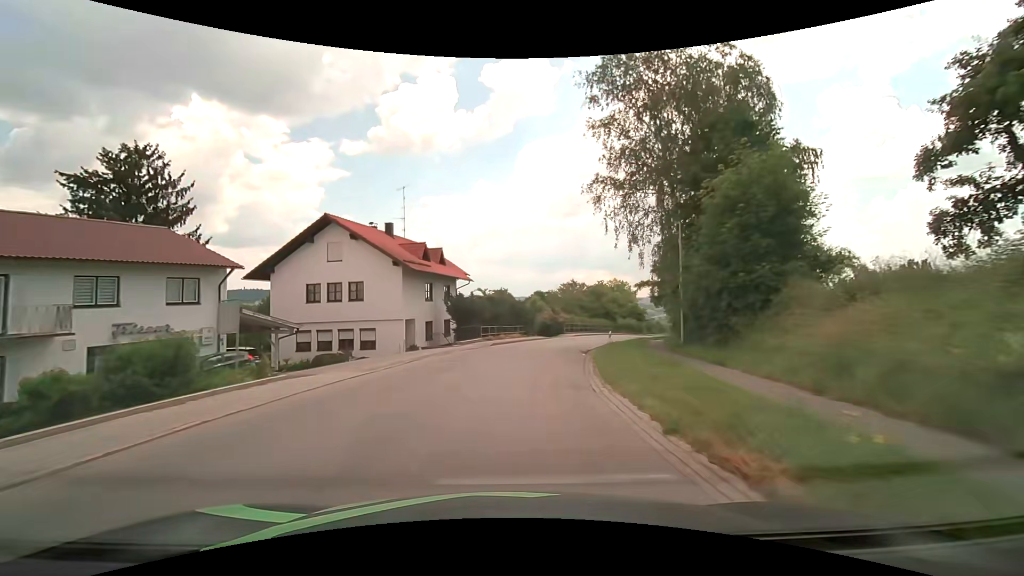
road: secondary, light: Day
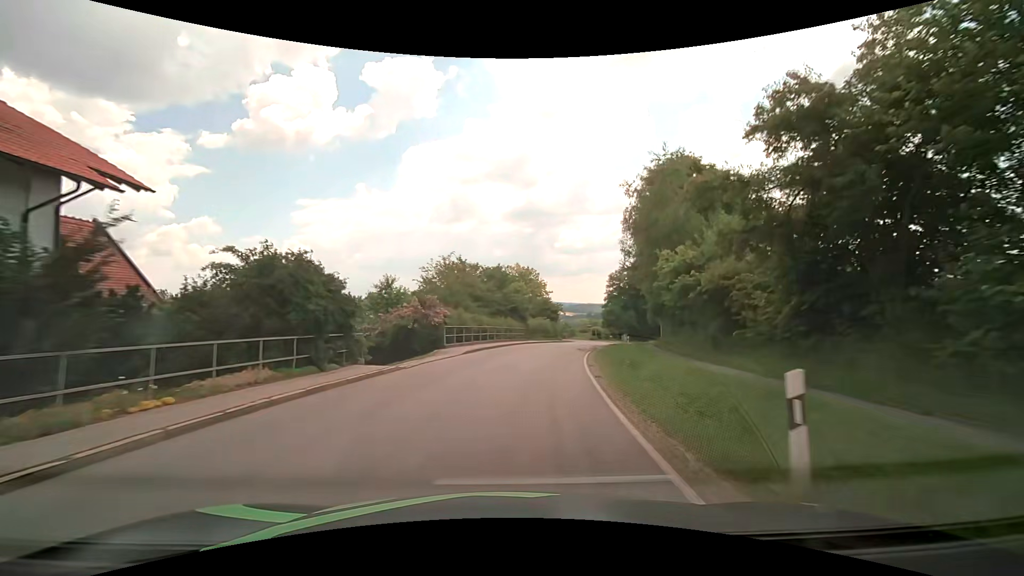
(+3.3, +30.5) m; +13°
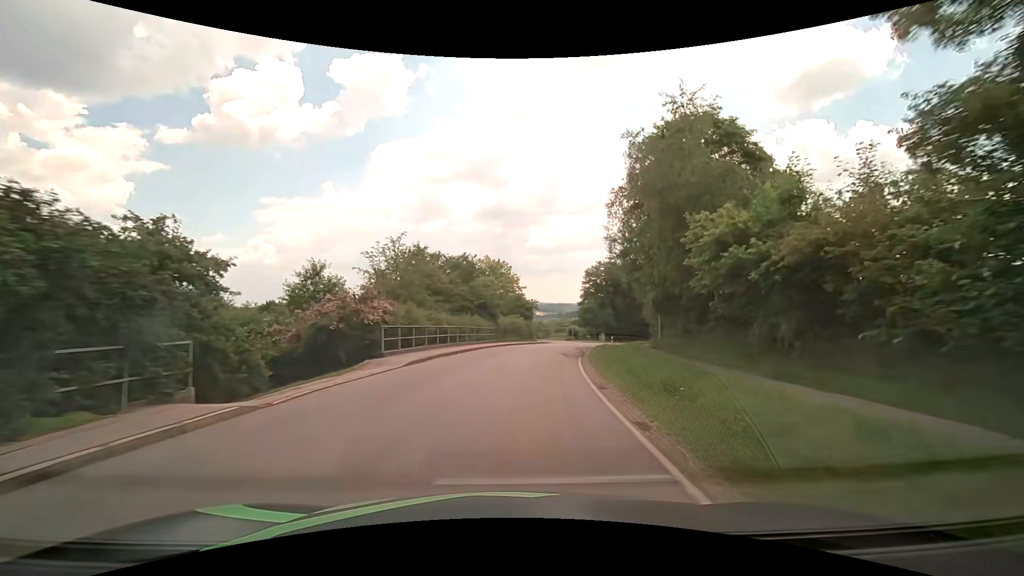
(+0.3, +7.6) m; +3°
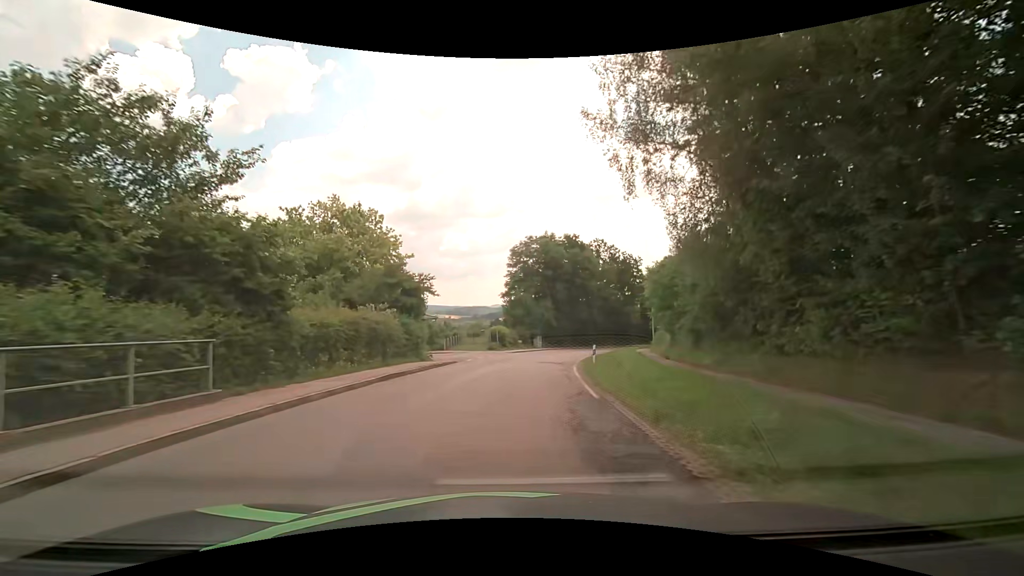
(+3.1, +30.2) m; +10°
(0, +10) (+1, +20) (+2, +30) (+5, +40) (+7, +49) (+10, +59) (+14, +68) (+19, +77) (+24, +85) (+30, +93) m
